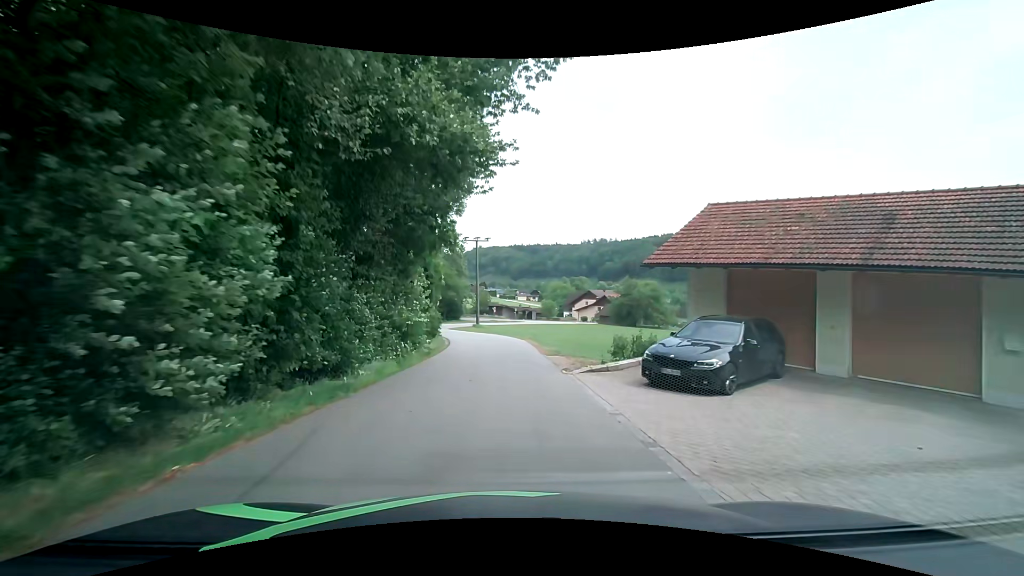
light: Day
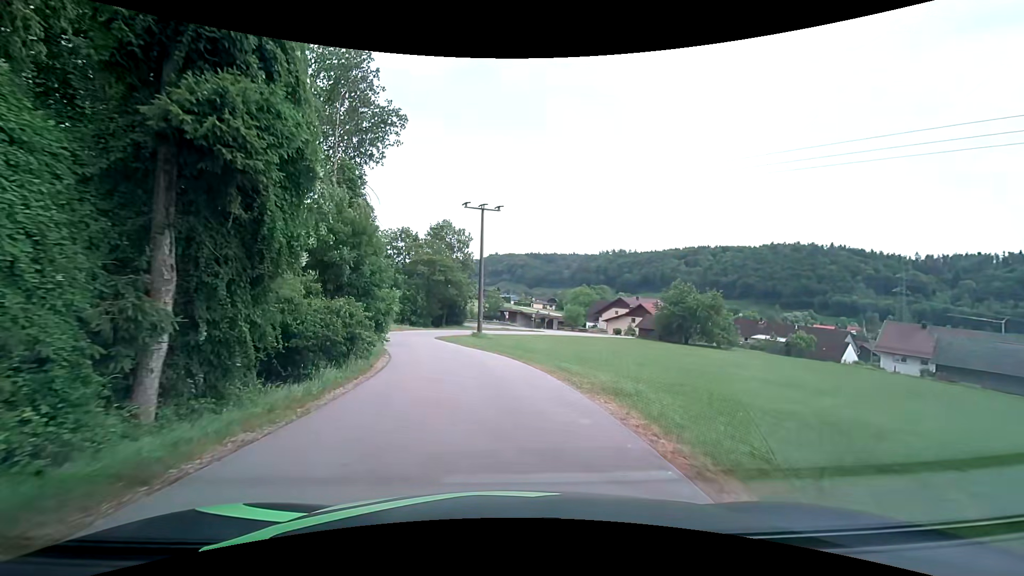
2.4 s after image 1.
(-0.2, +22.3) m; -1°
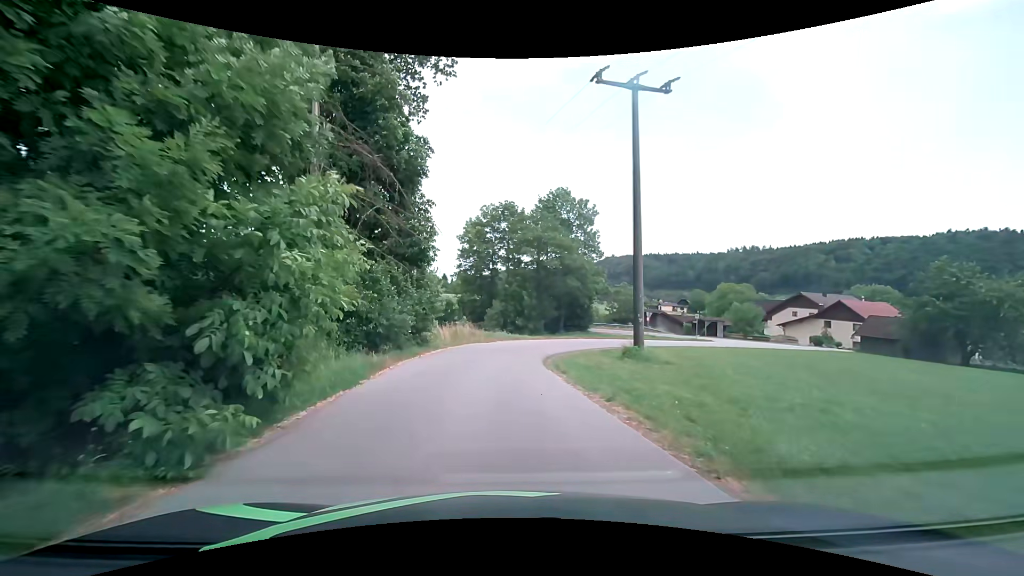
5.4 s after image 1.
(-2.6, +23.9) m; -14°
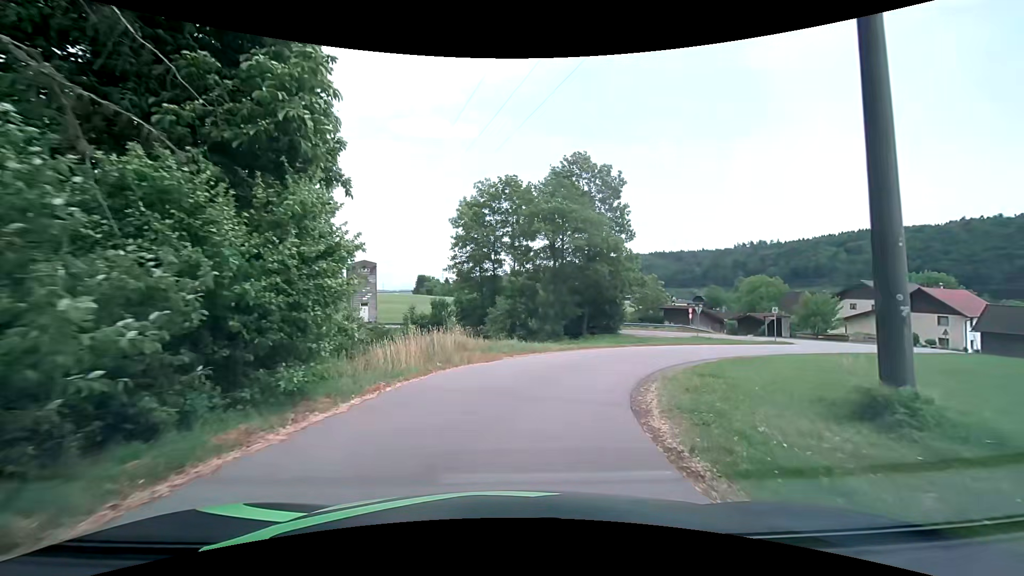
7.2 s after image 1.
(-0.3, +13.7) m; -1°
(+1, +10) (+4, +19) (+9, +28) (+17, +34) (+26, +39) (+34, +44) (+43, +49) (+51, +55) (+60, +60) (+69, +65) m
